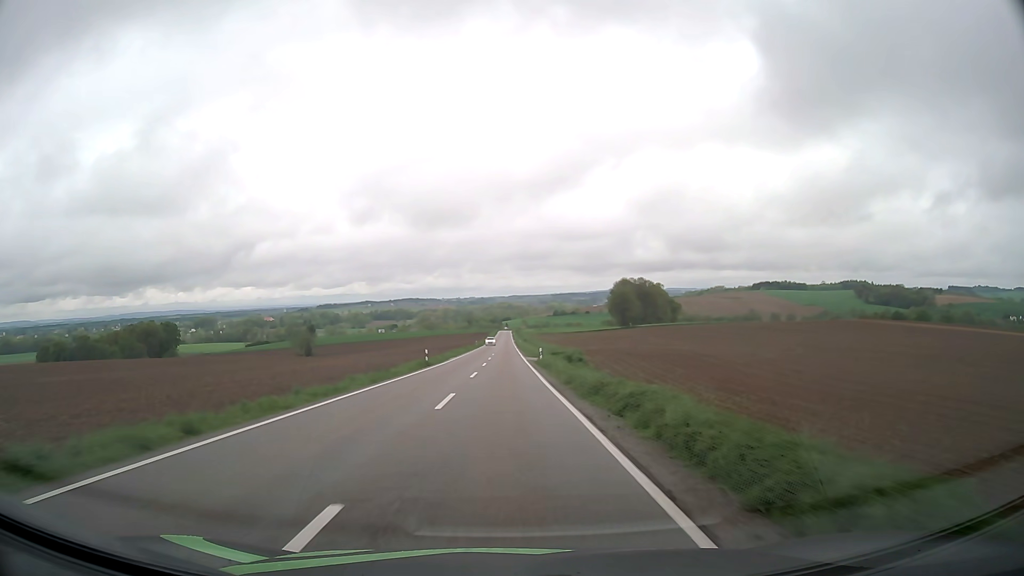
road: tertiary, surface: asphalt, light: Day
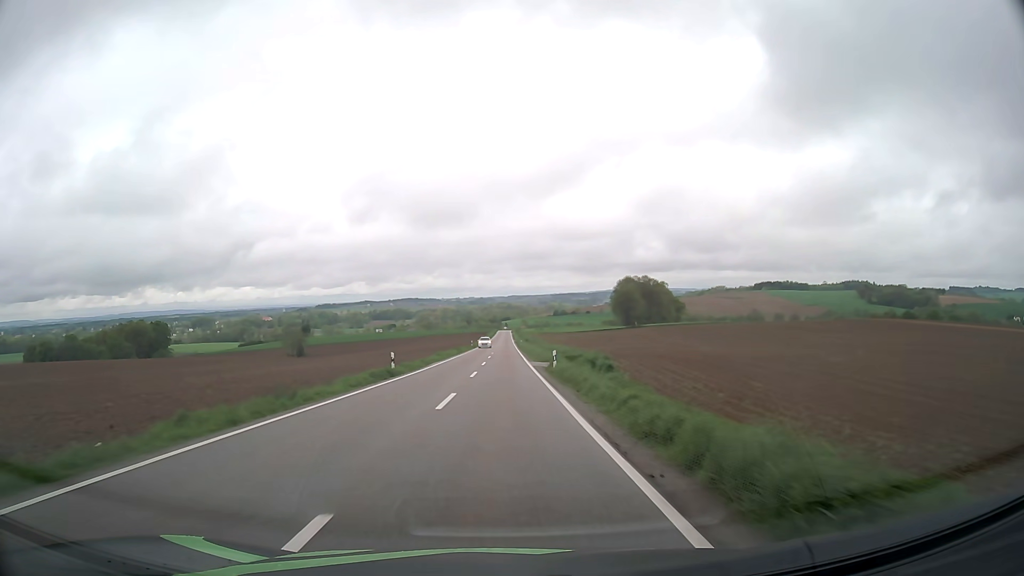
(0.0, +12.5) m; 0°
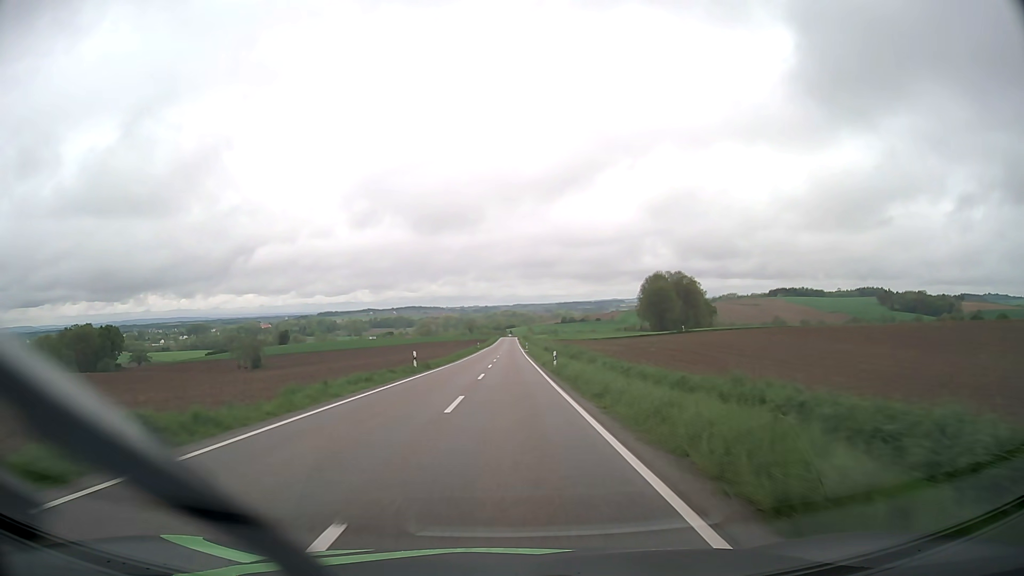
(0.0, +62.4) m; 0°
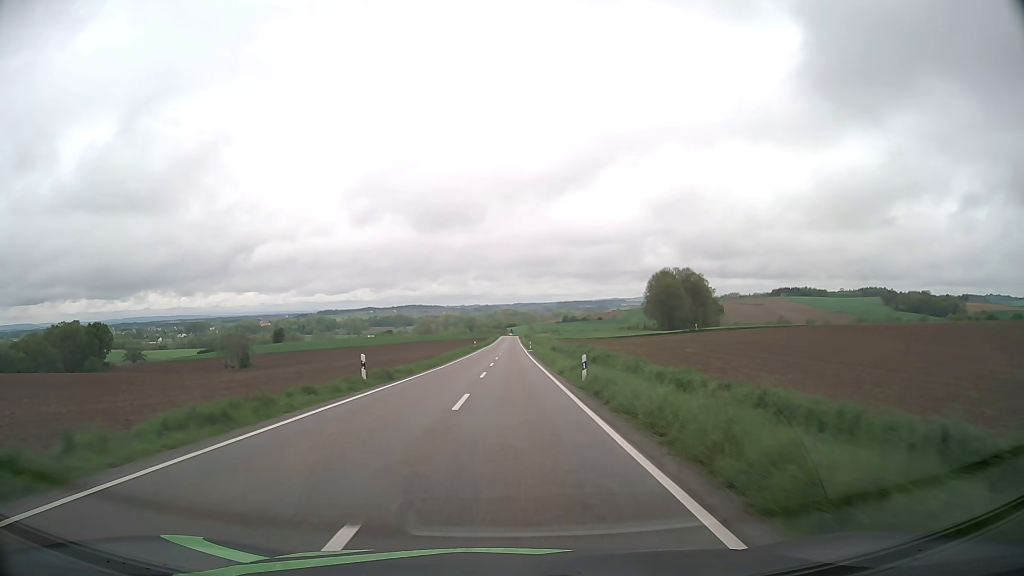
(0.0, +12.5) m; 0°
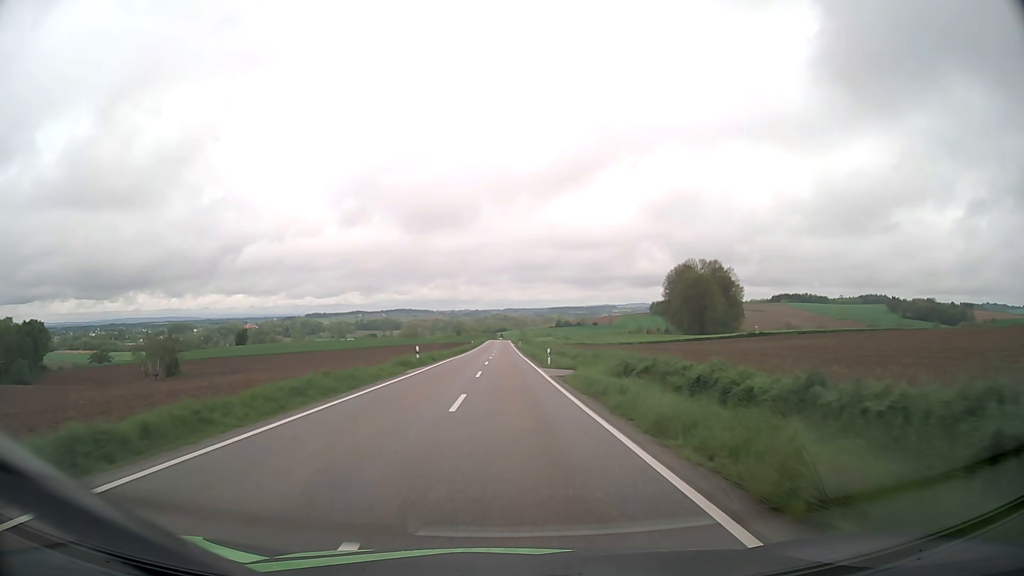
(+0.1, +49.9) m; +1°
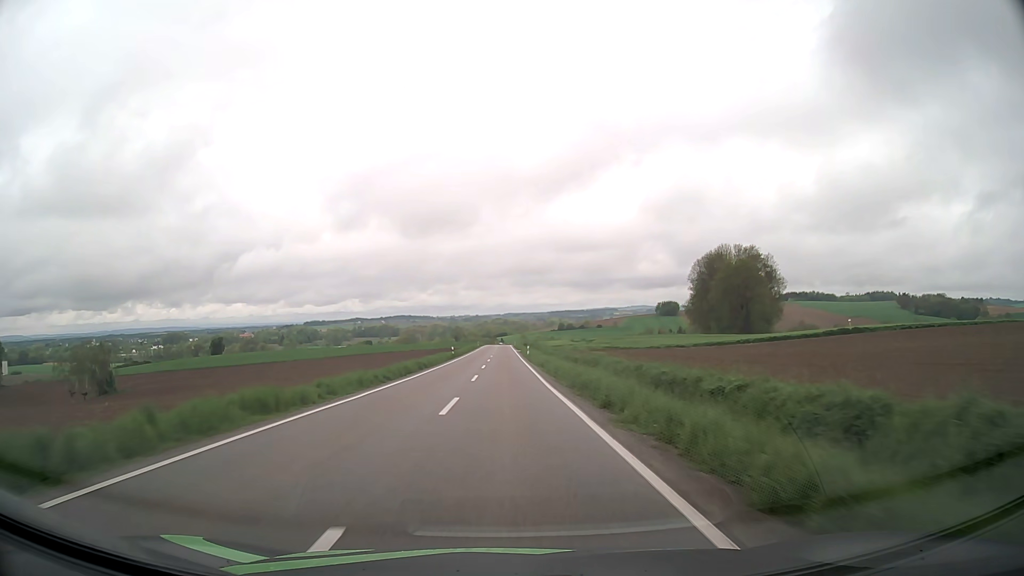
(0.0, +37.4) m; 0°
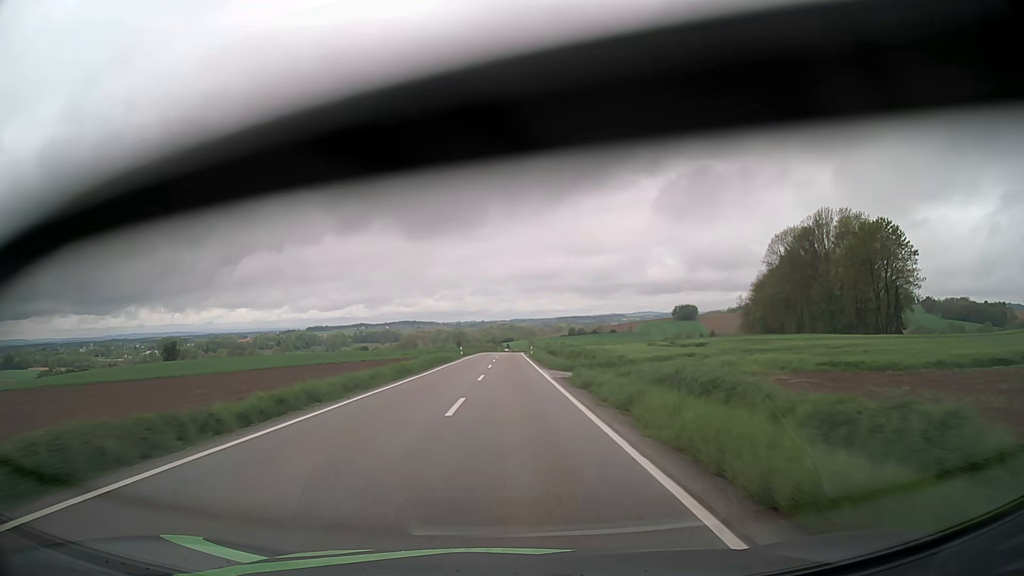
(-0.4, +62.5) m; -1°
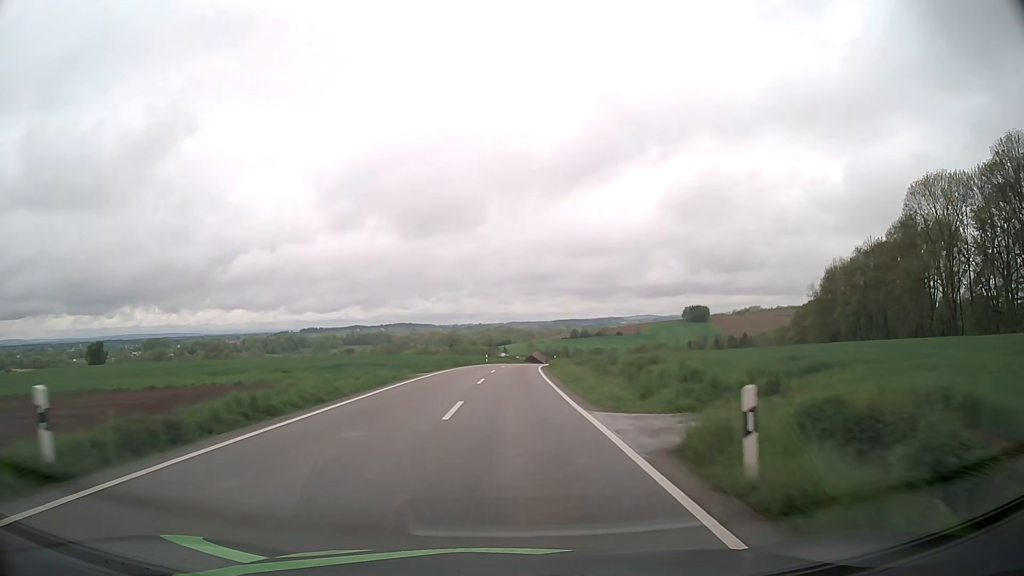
(+0.3, +62.5) m; 0°
(0, +10) (0, +20) (0, +30) (0, +40) (+1, +50) (+1, +60) (+2, +70) (+3, +80) (+5, +90) (+6, +100) m
